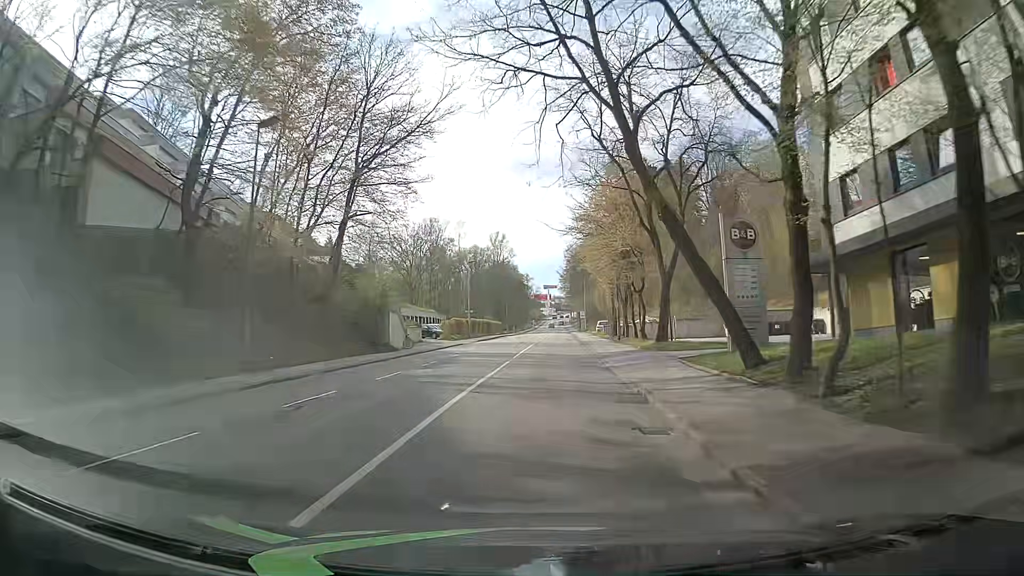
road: tertiary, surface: asphalt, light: Day
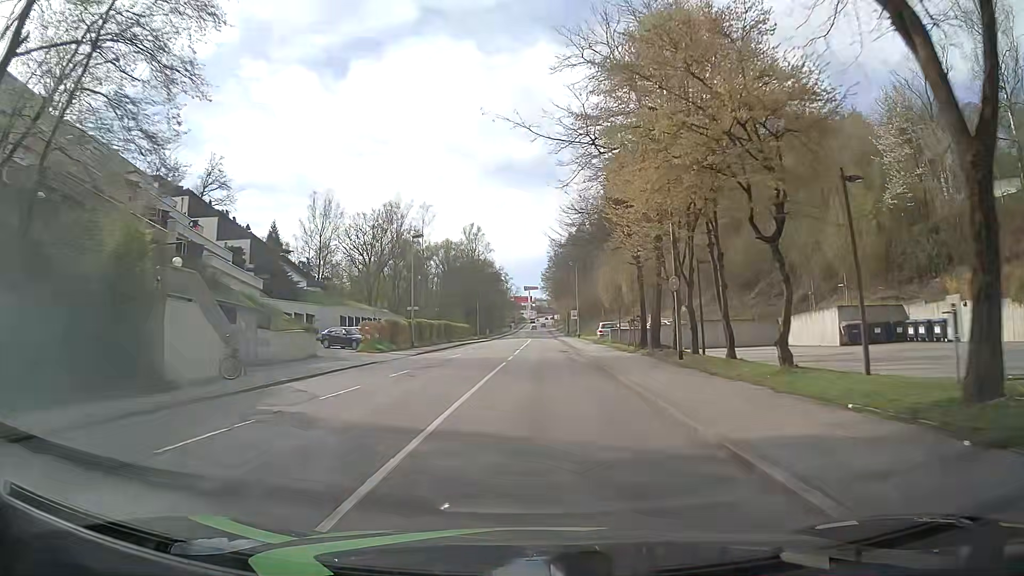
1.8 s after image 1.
(+0.4, +22.9) m; +2°
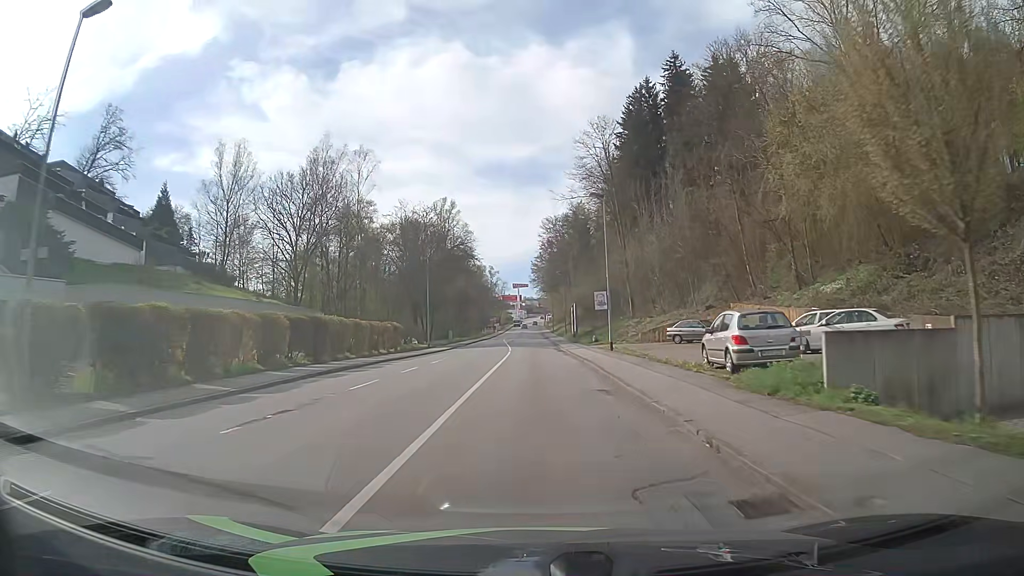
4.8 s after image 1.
(+0.3, +38.1) m; +1°
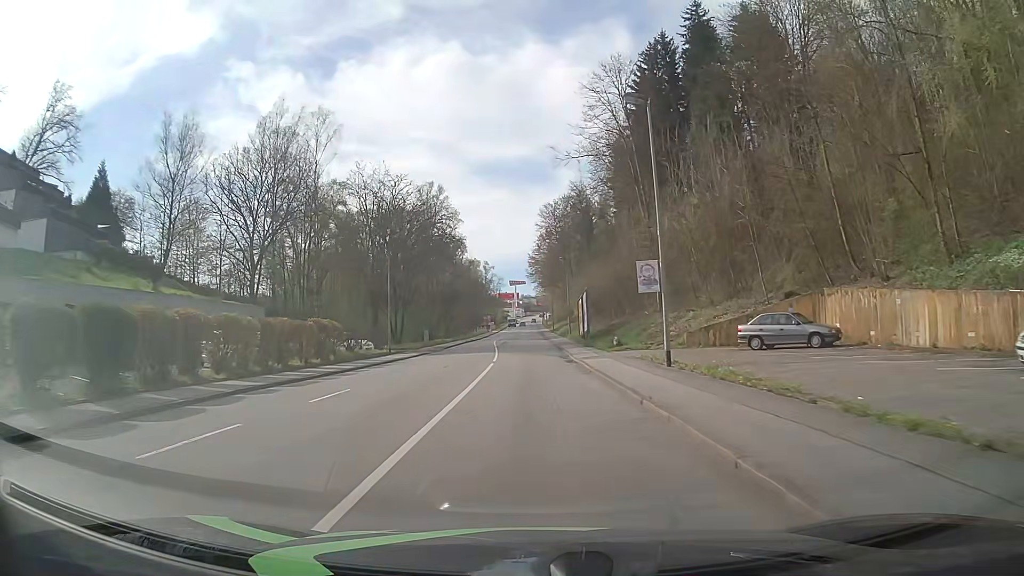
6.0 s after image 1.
(+0.1, +15.3) m; 0°
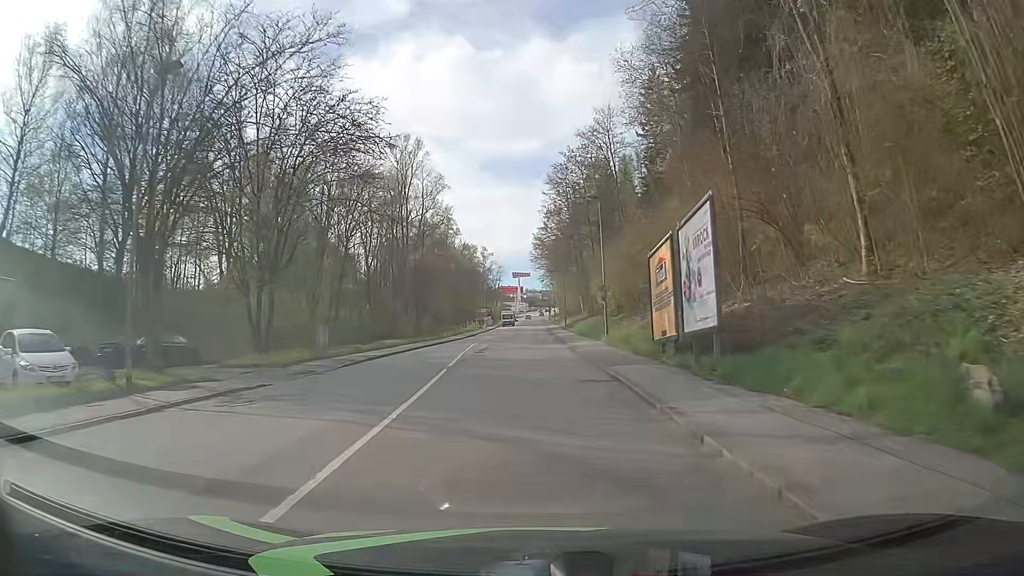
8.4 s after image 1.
(-0.1, +30.6) m; 0°
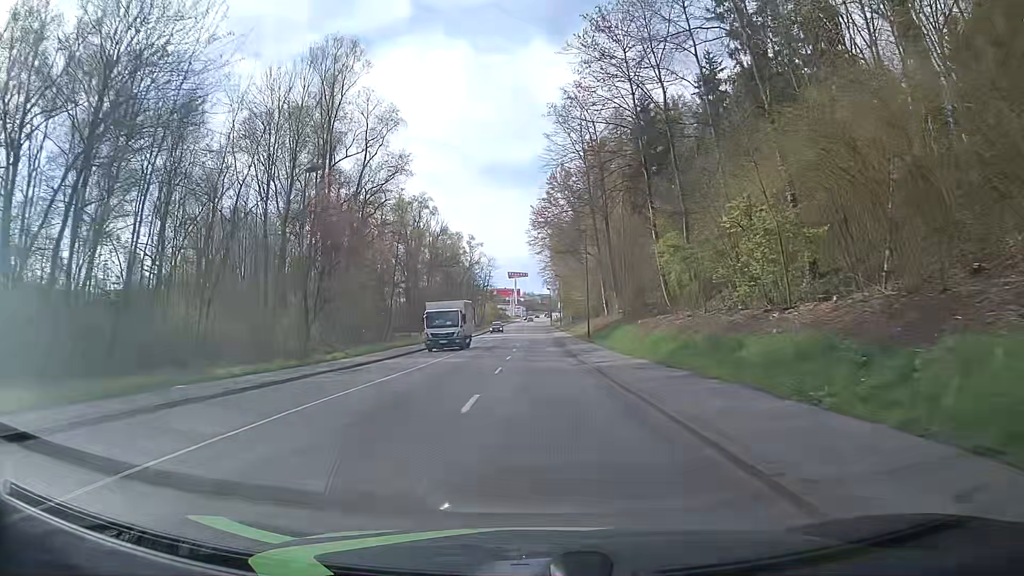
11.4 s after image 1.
(-0.1, +38.1) m; 0°
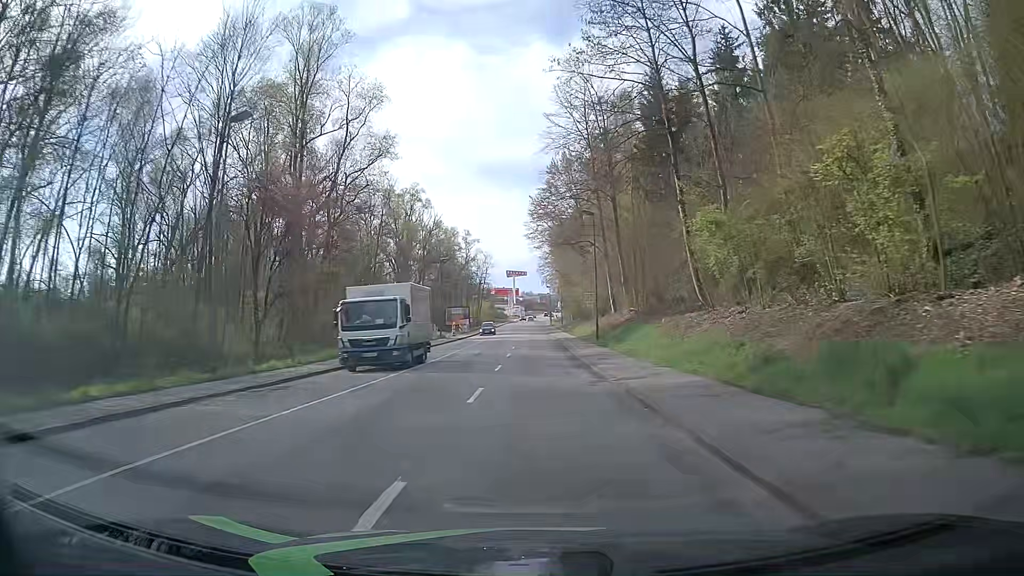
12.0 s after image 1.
(0.0, +7.6) m; 0°
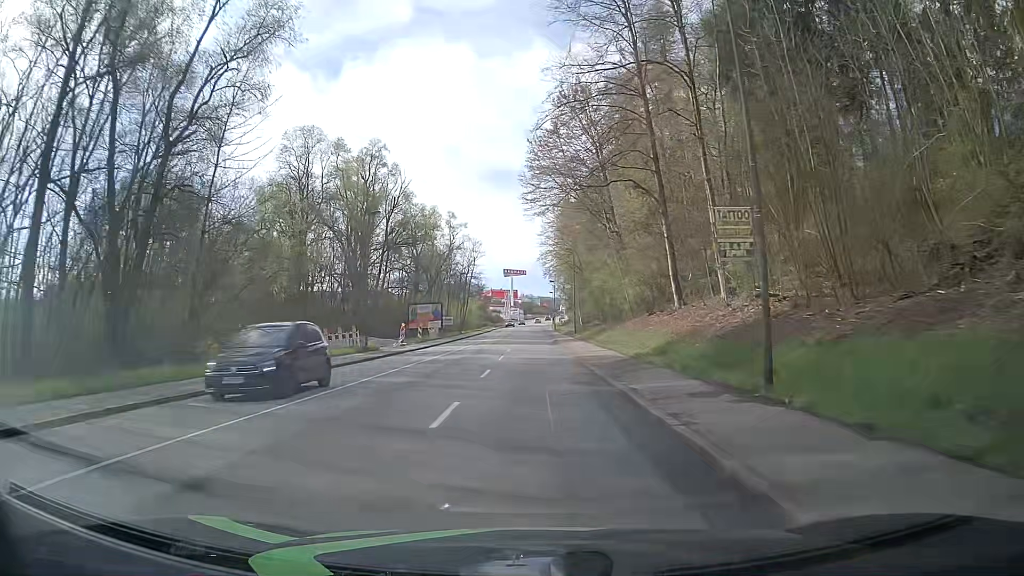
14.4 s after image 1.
(+0.3, +30.4) m; 0°
(0, +10) (0, +20) (0, +30) (0, +40) (0, +50) (0, +60) (0, +70) (0, +80) (0, +90) (0, +100) m
